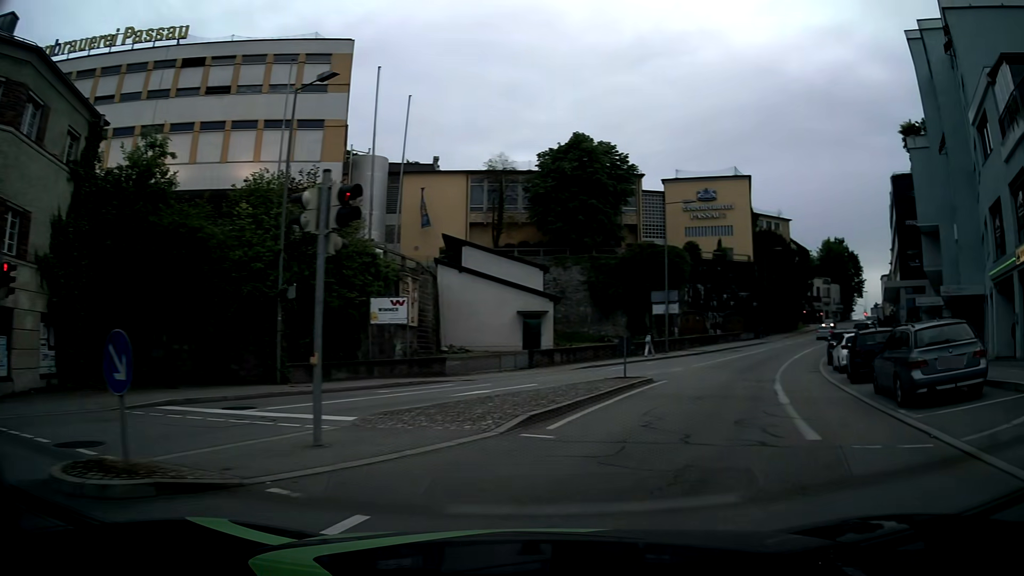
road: tertiary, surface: asphalt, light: Day
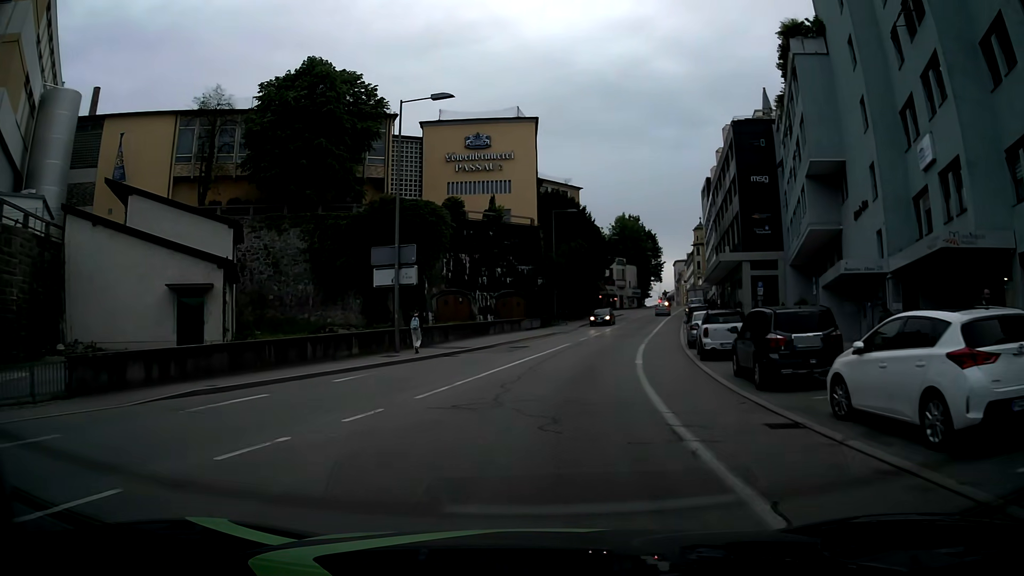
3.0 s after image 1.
(+4.8, +19.0) m; +18°
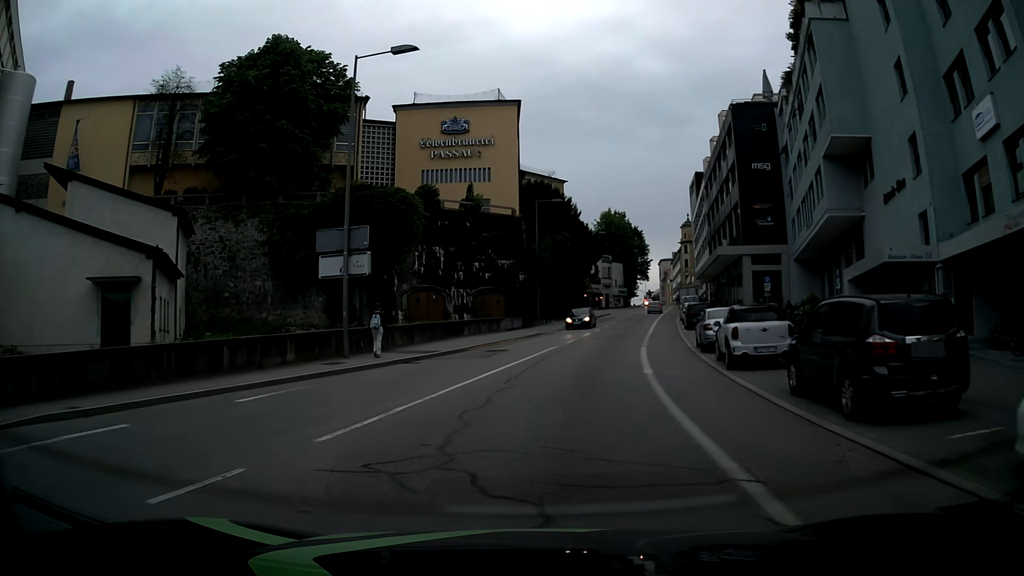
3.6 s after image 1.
(+0.1, +4.9) m; +2°
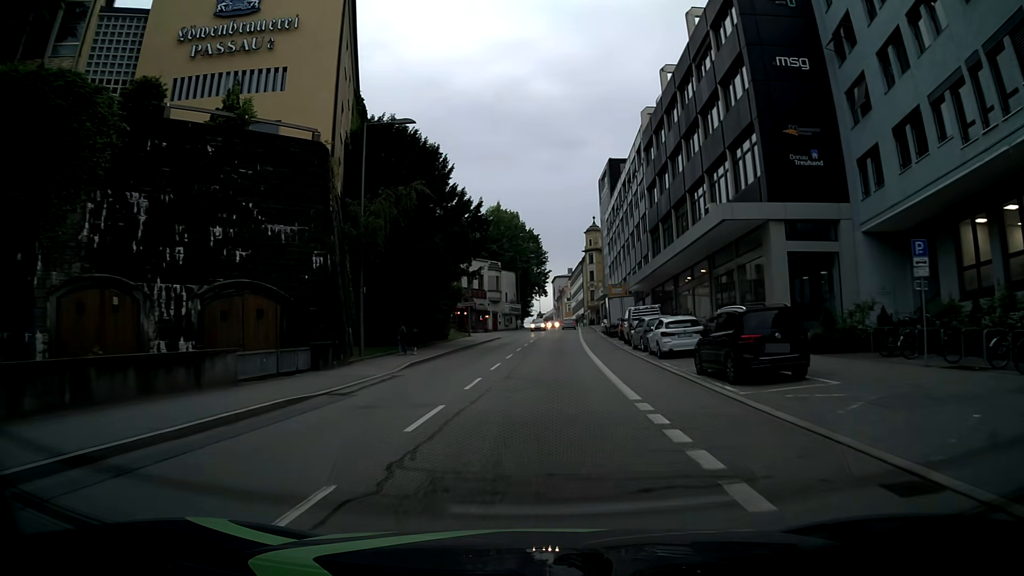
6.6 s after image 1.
(+2.7, +27.2) m; +10°
(0, +10) (0, +20) (+1, +30) (+1, +40) (+2, +50) (+2, +60) (+3, +70) (+3, +80) (+4, +90) (+4, +100) m
